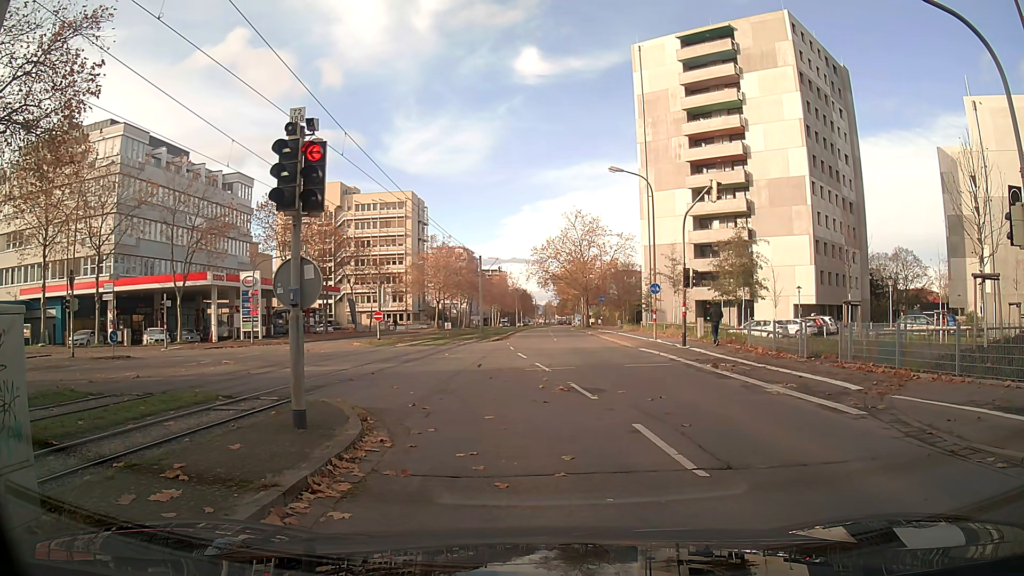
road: tertiary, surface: asphalt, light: Day
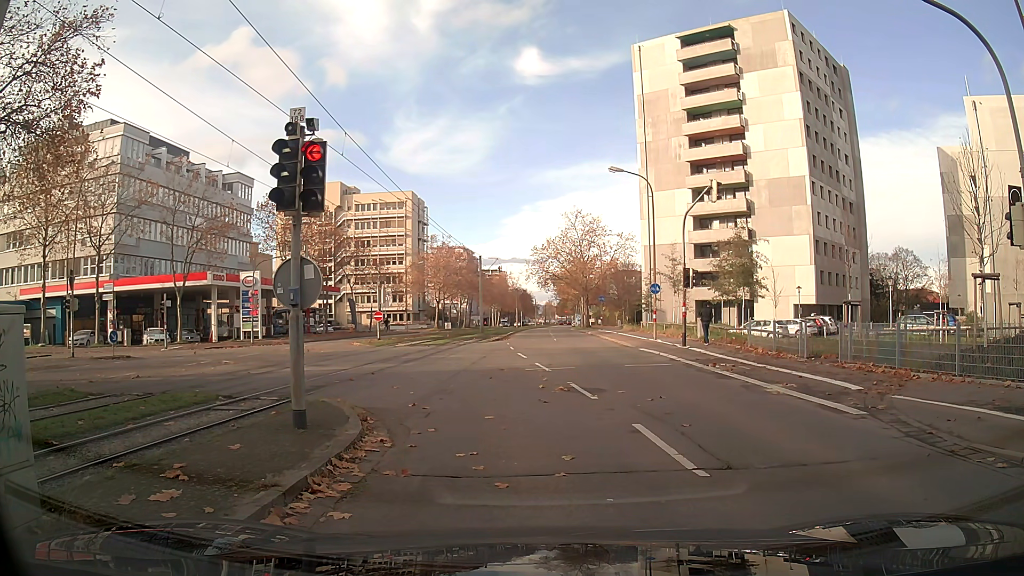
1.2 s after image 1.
(0.0, 0.0) m; 0°
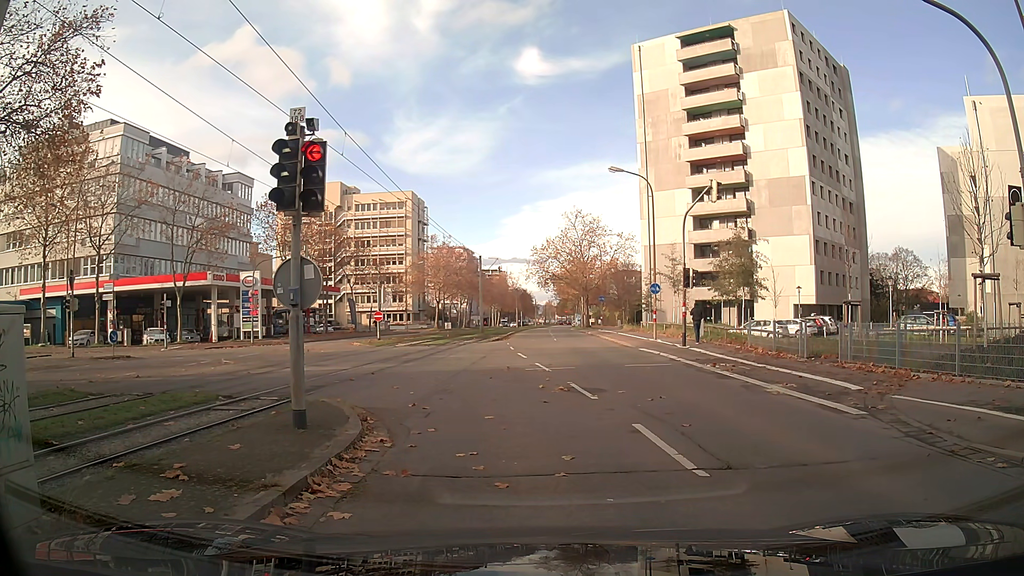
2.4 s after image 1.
(0.0, 0.0) m; 0°
(-1, +10) (-5, +19) (-12, +26) (-21, +30) (-31, +31) (-41, +32) (-43, +40) (-40, +50) (-39, +60) (-38, +70) m
